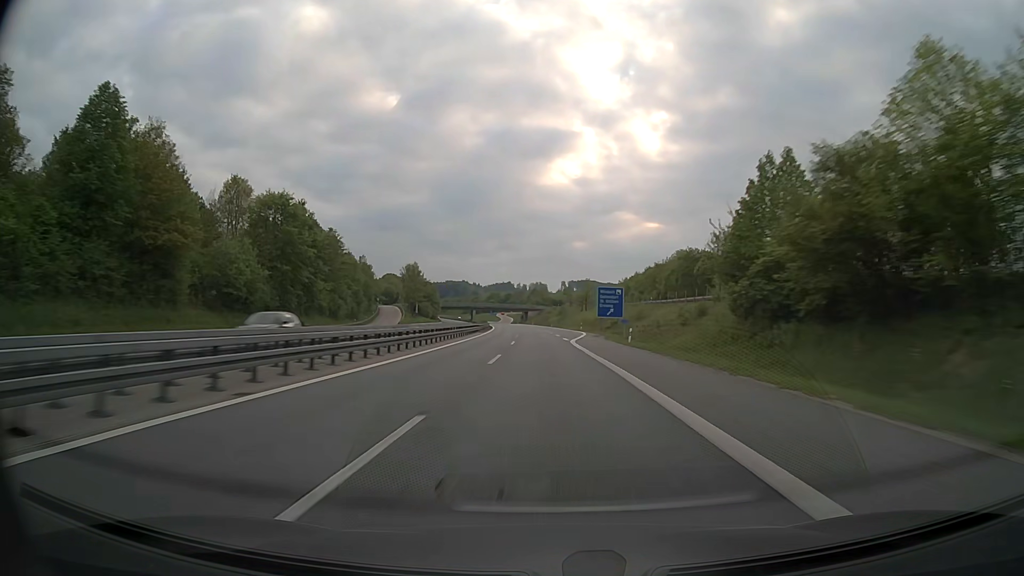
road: motorway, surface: asphalt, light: Day
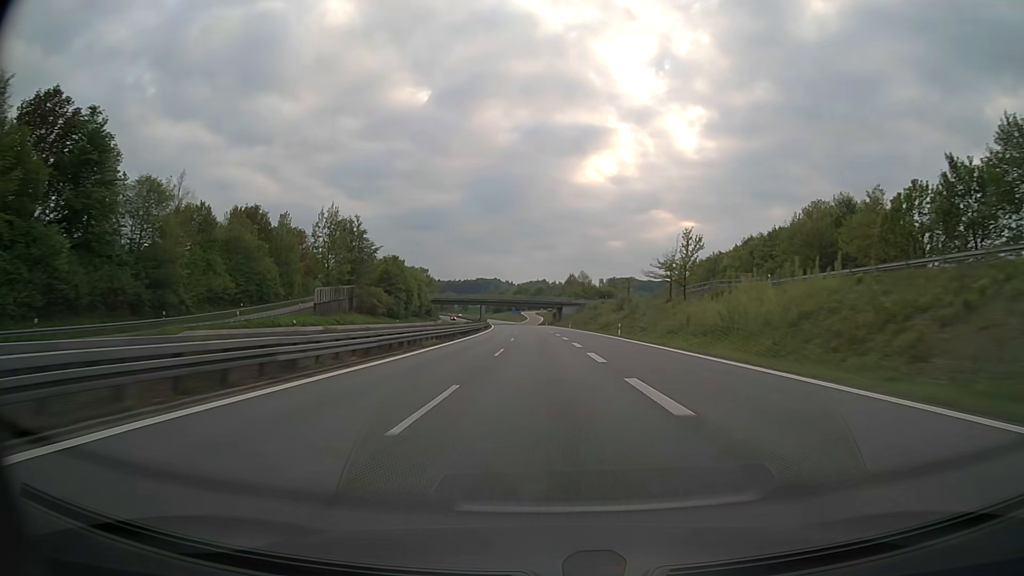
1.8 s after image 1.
(-2.2, +85.5) m; -3°
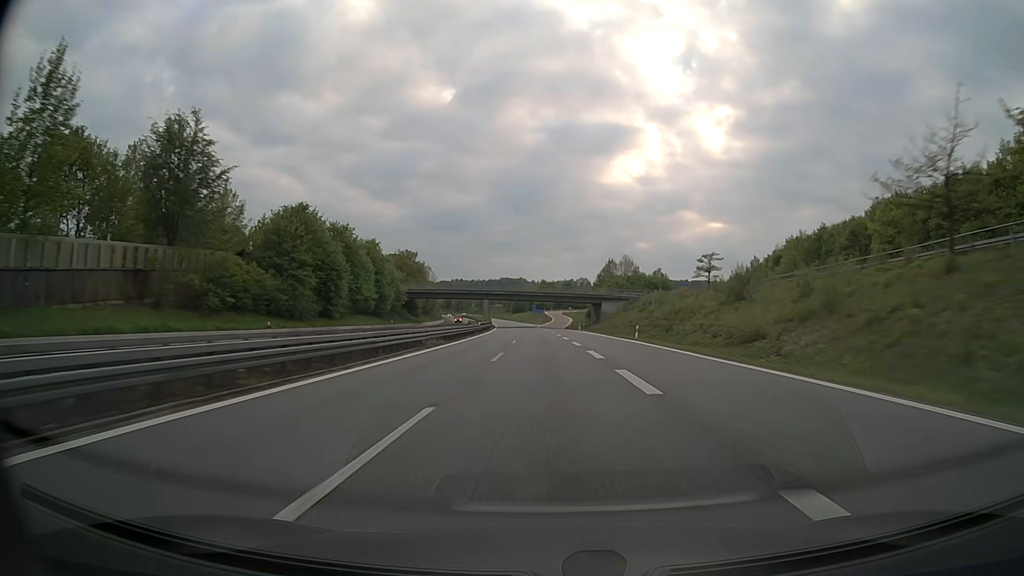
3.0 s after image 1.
(-1.1, +57.0) m; -2°
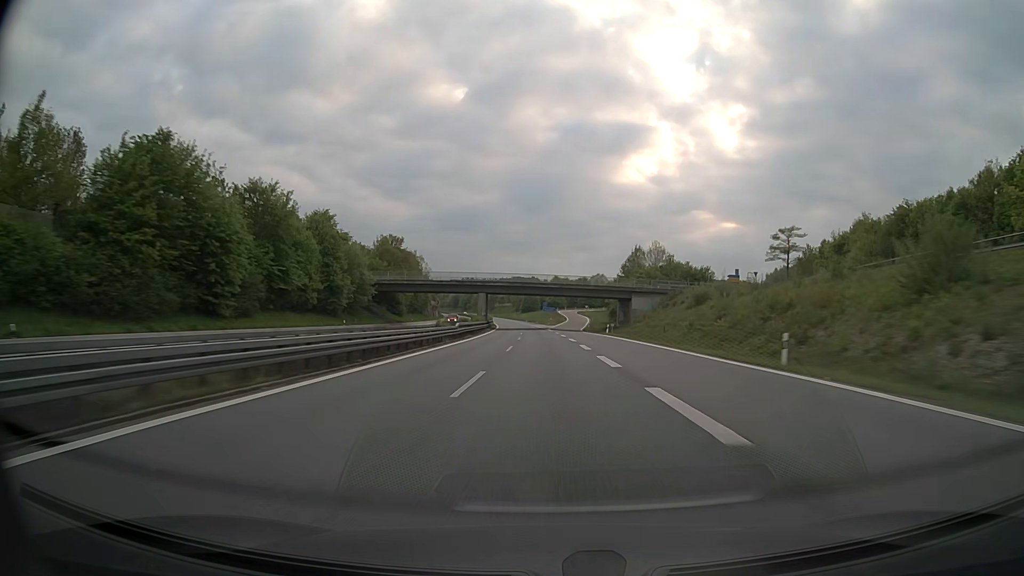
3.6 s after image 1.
(-0.3, +28.5) m; -1°
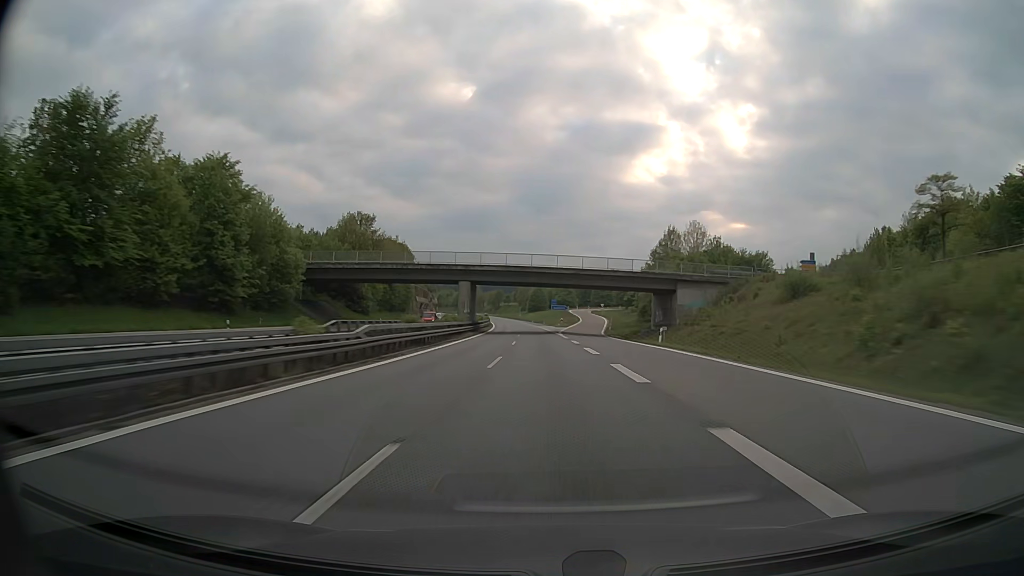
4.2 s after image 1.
(-0.2, +28.5) m; -1°
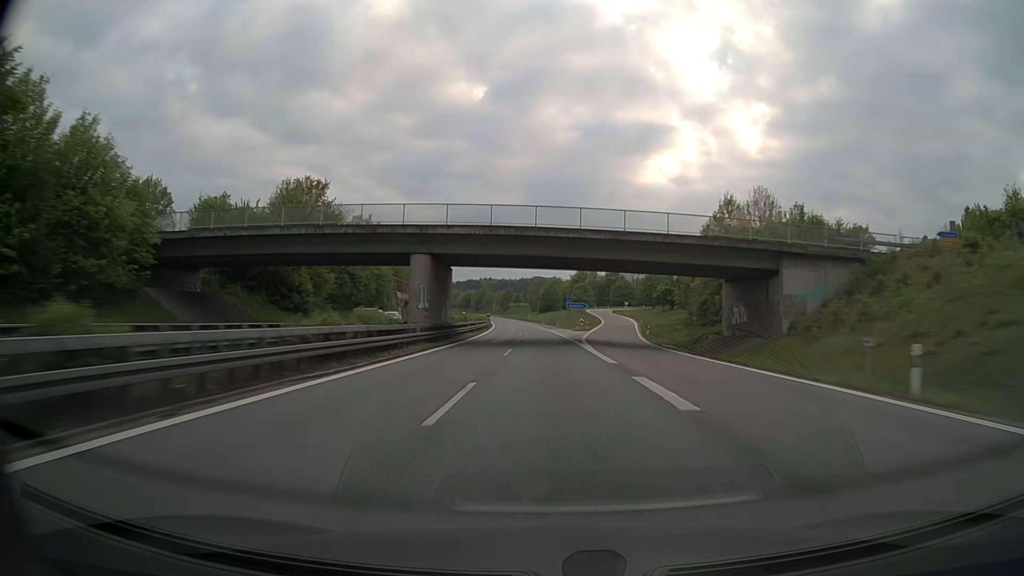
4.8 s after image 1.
(-0.2, +28.5) m; -1°
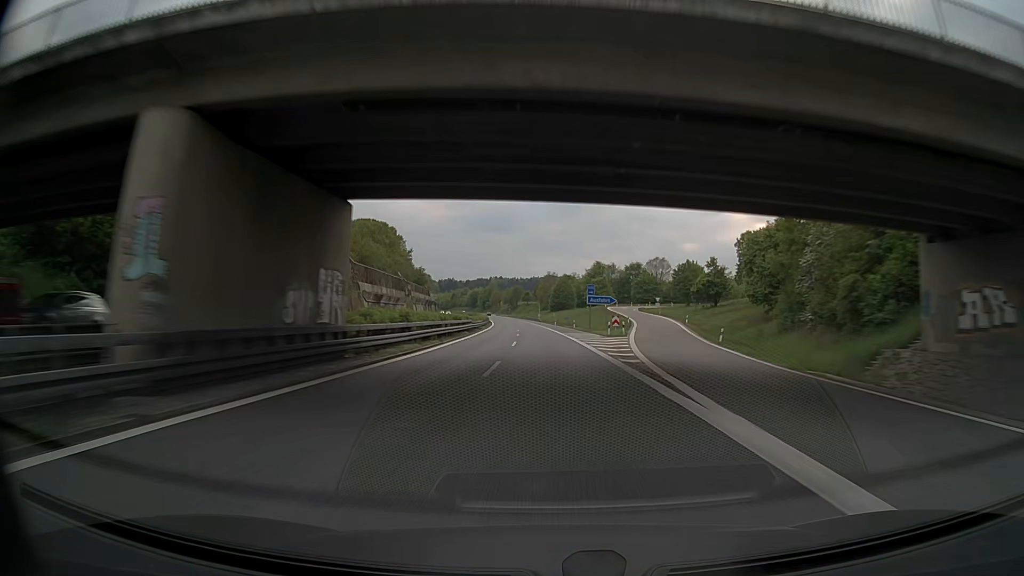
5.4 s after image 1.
(-0.3, +28.5) m; -1°
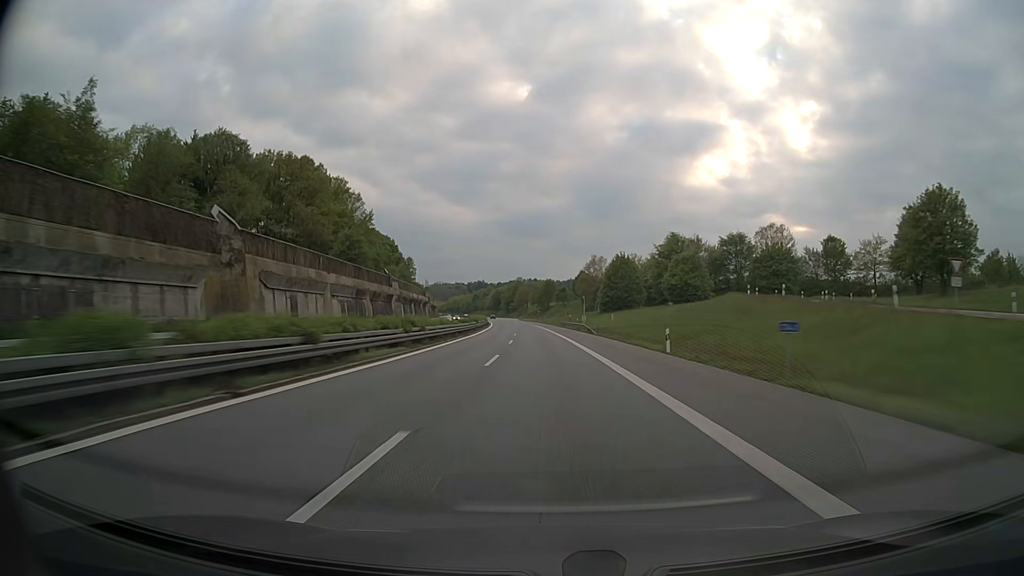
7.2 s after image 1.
(-2.4, +85.5) m; -3°
(0, +10) (0, +20) (0, +30) (-1, +40) (-1, +50) (-1, +60) (-2, +70) (-2, +80) (-3, +90) (-3, +100) m
